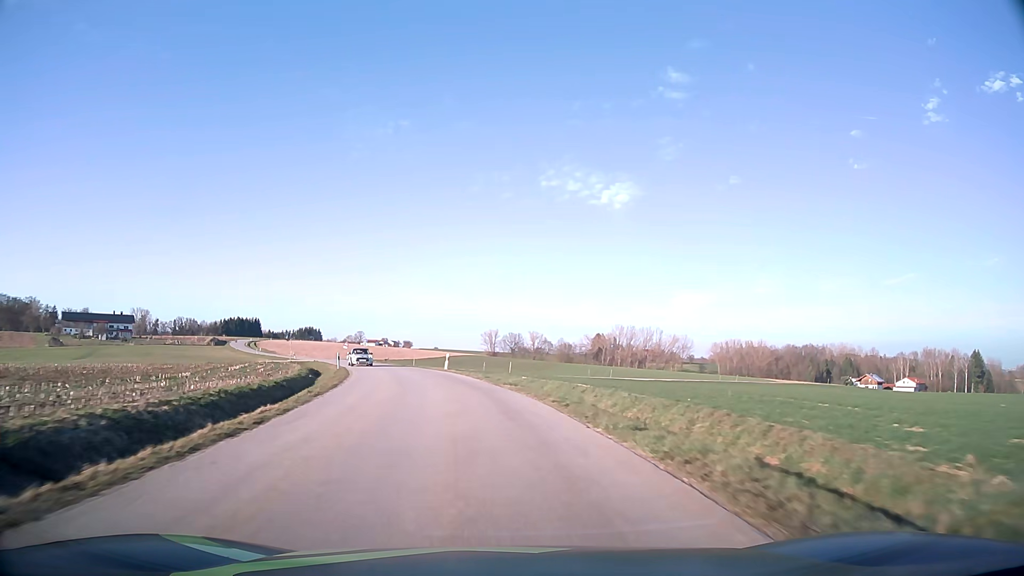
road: tertiary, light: Day
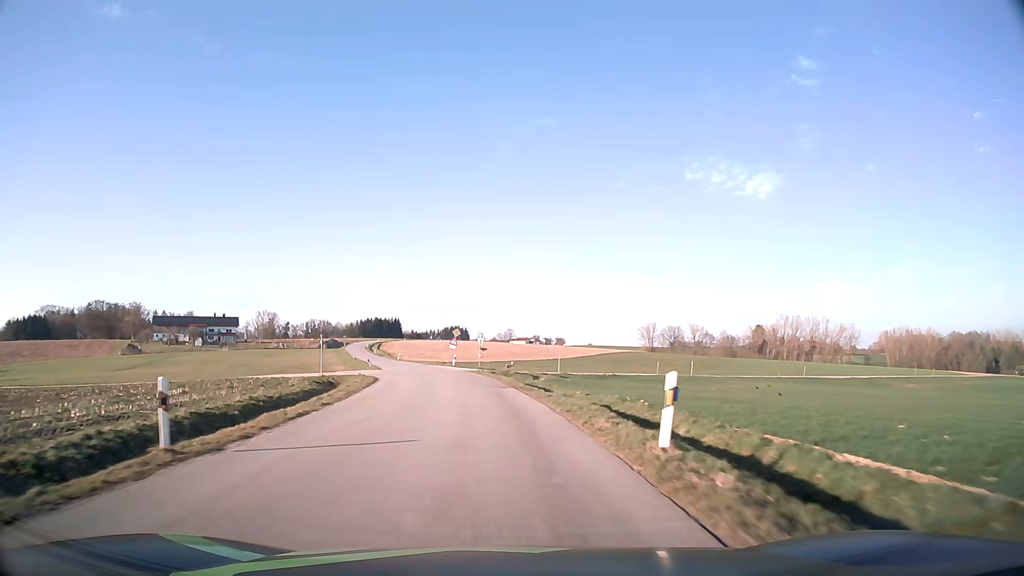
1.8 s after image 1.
(-3.7, +34.1) m; -13°
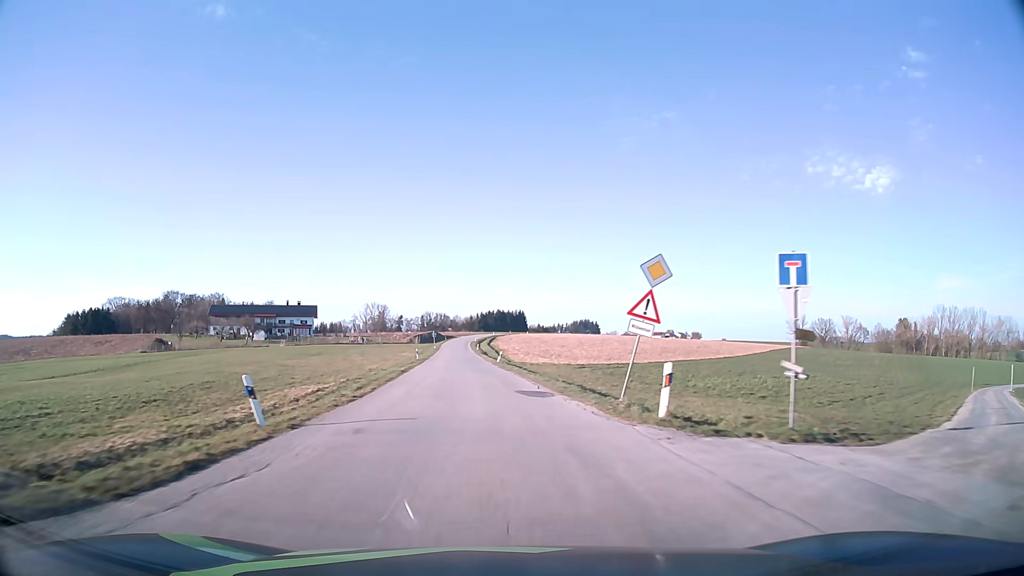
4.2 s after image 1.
(-4.9, +47.6) m; -11°
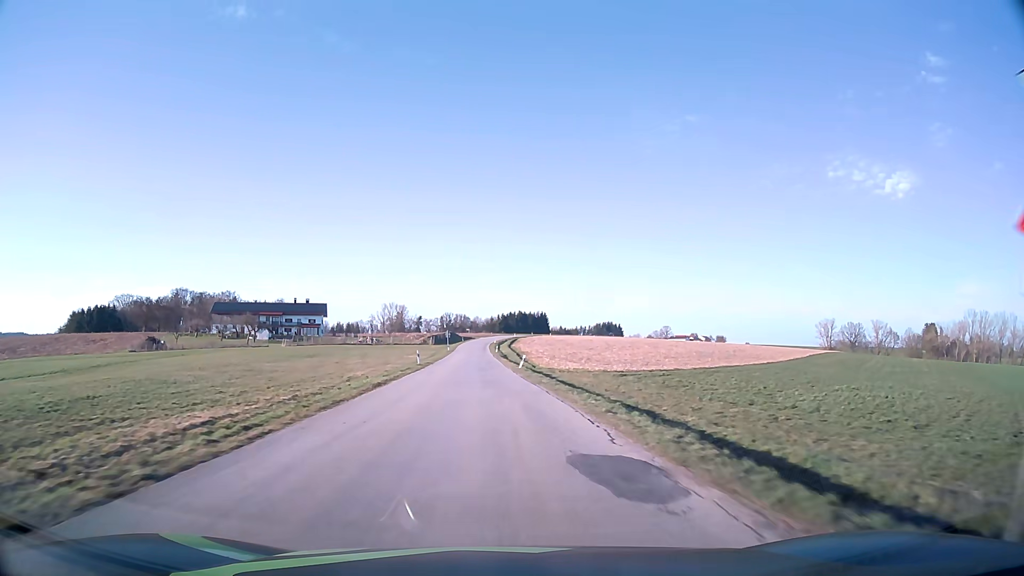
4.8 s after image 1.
(-0.2, +12.4) m; -2°
